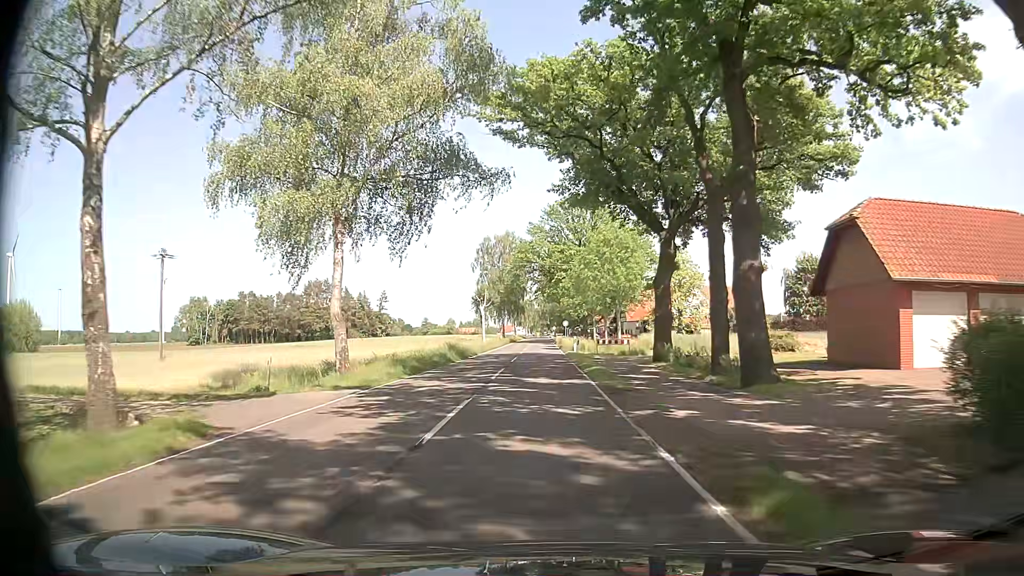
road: secondary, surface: asphalt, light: Day
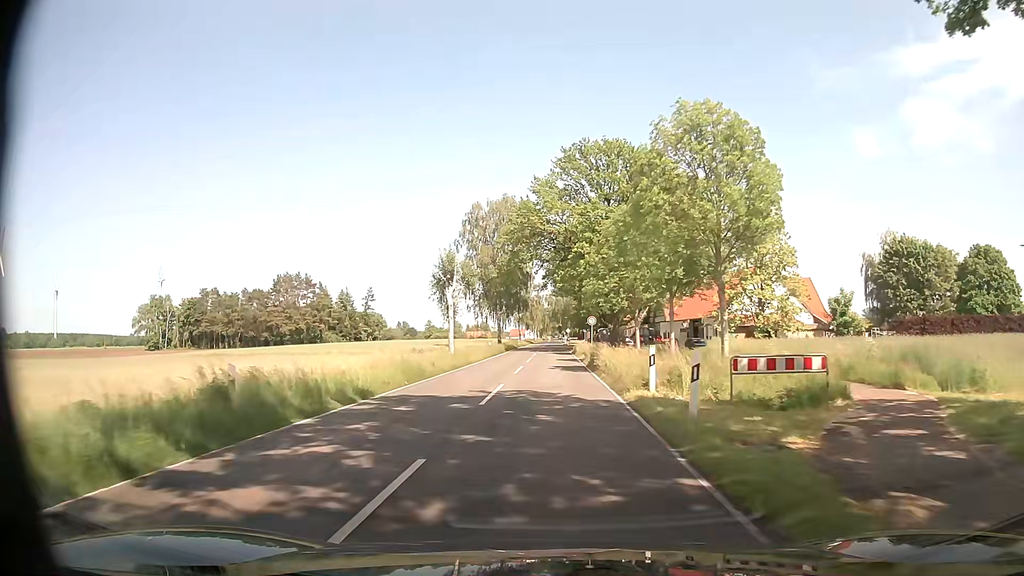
(-0.5, +30.6) m; -2°
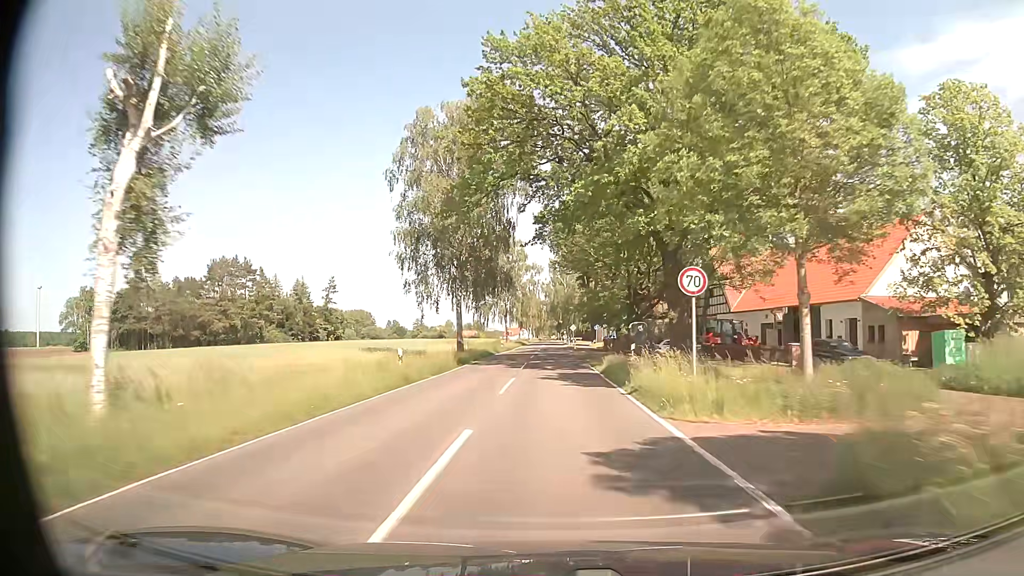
(+0.2, +33.8) m; 0°
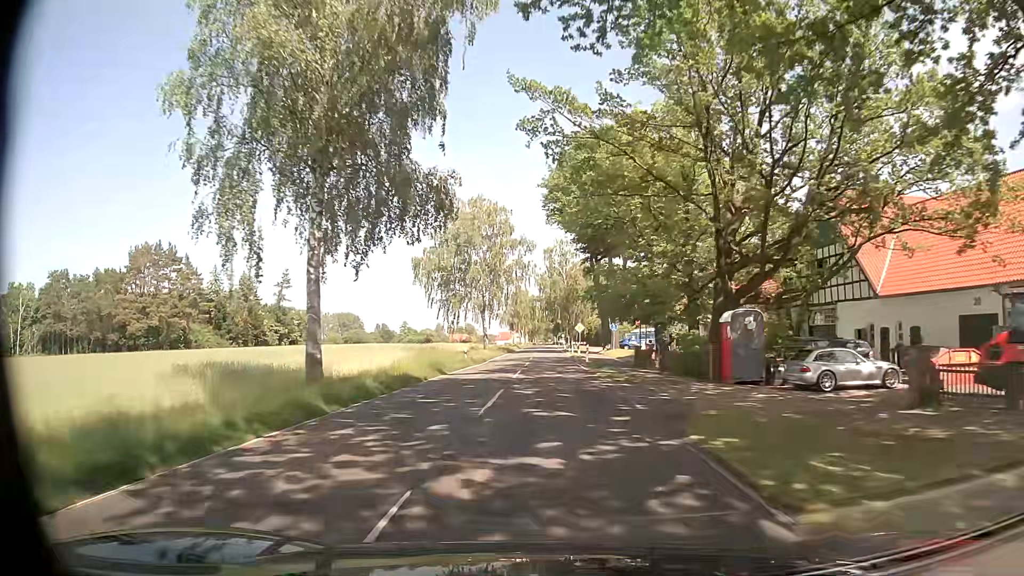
(+0.5, +27.7) m; +1°
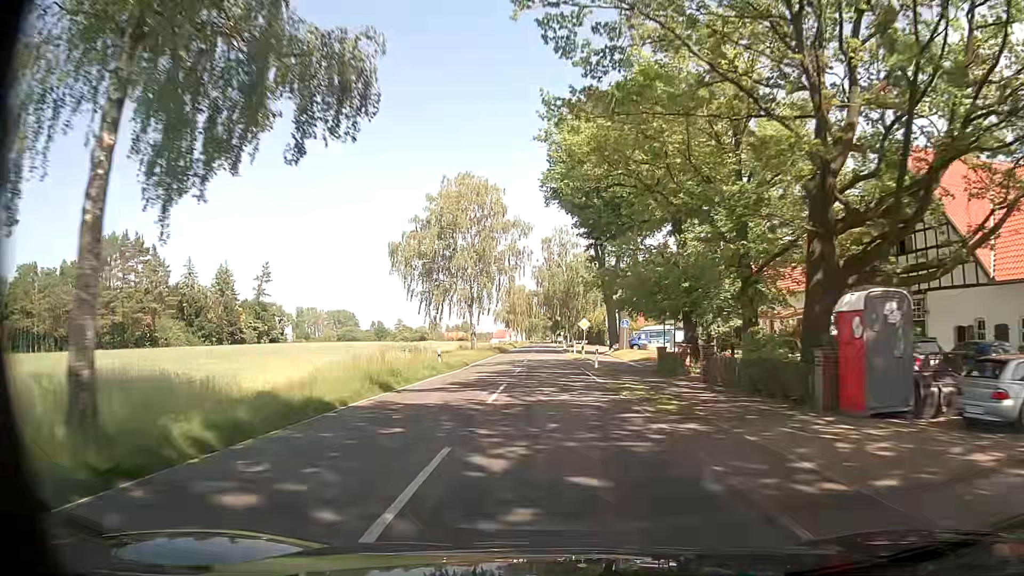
(+0.1, +9.5) m; 0°
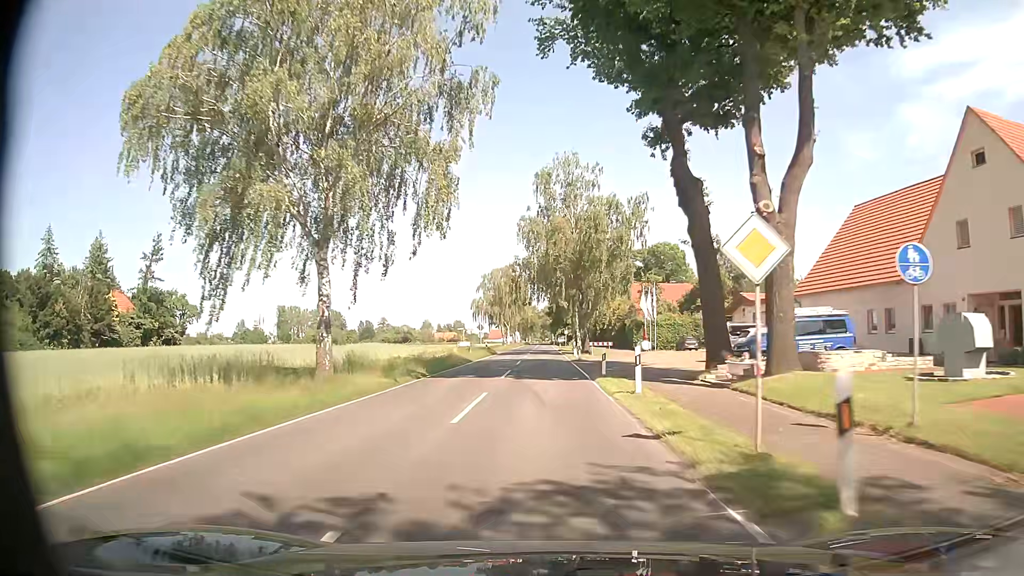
(+0.2, +39.3) m; 0°
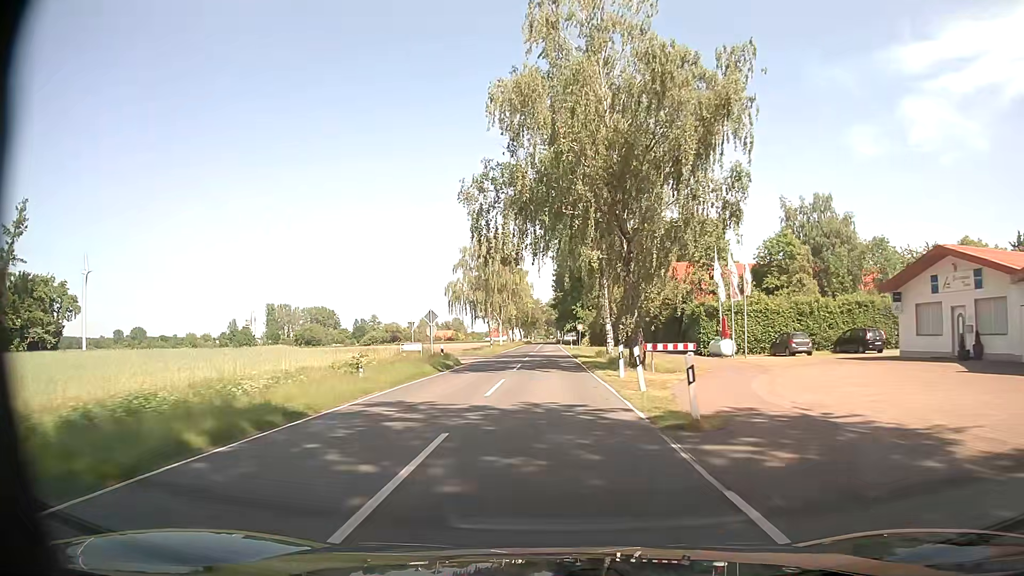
(-0.2, +31.0) m; -1°
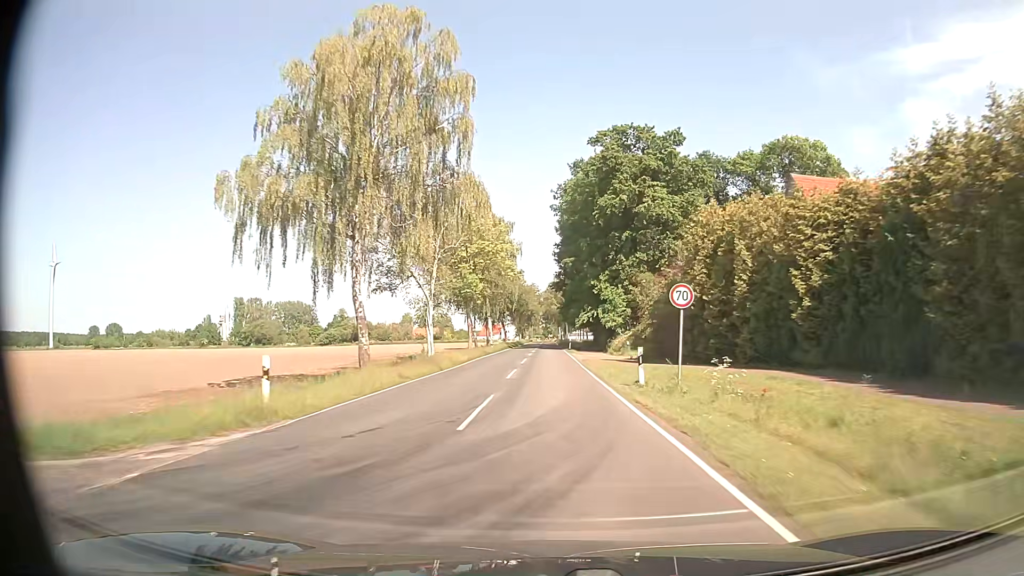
(+0.3, +53.4) m; 0°
(0, +10) (0, +20) (0, +30) (0, +40) (0, +50) (0, +60) (0, +70) (0, +80) (0, +90) (0, +100) m
